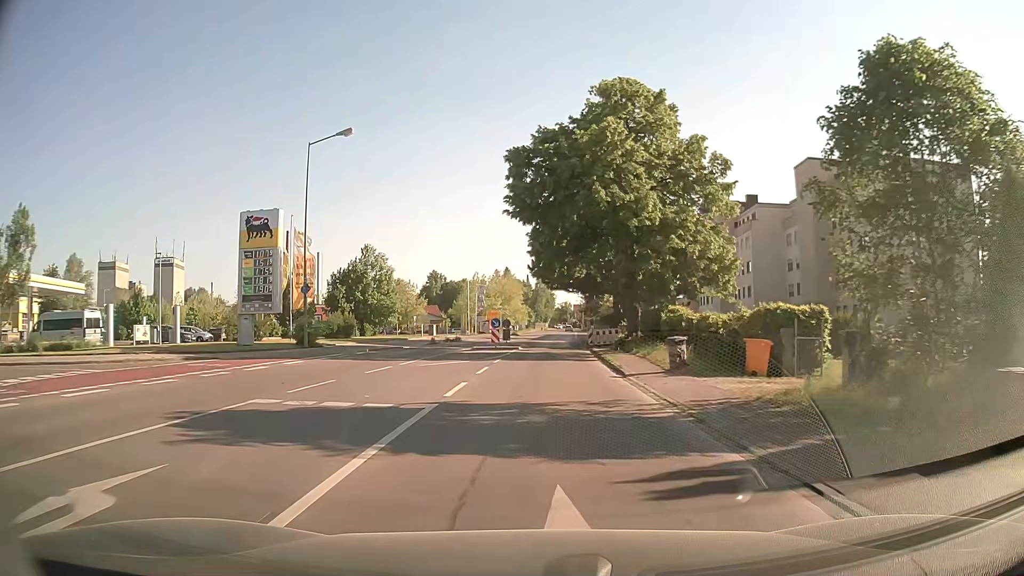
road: secondary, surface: asphalt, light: Day
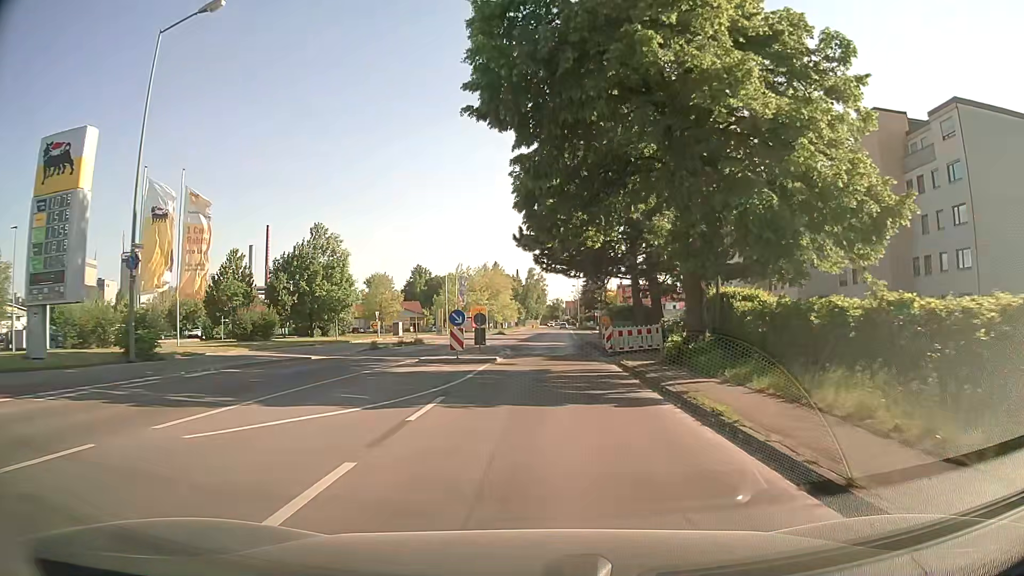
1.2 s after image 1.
(+0.1, +15.5) m; +1°
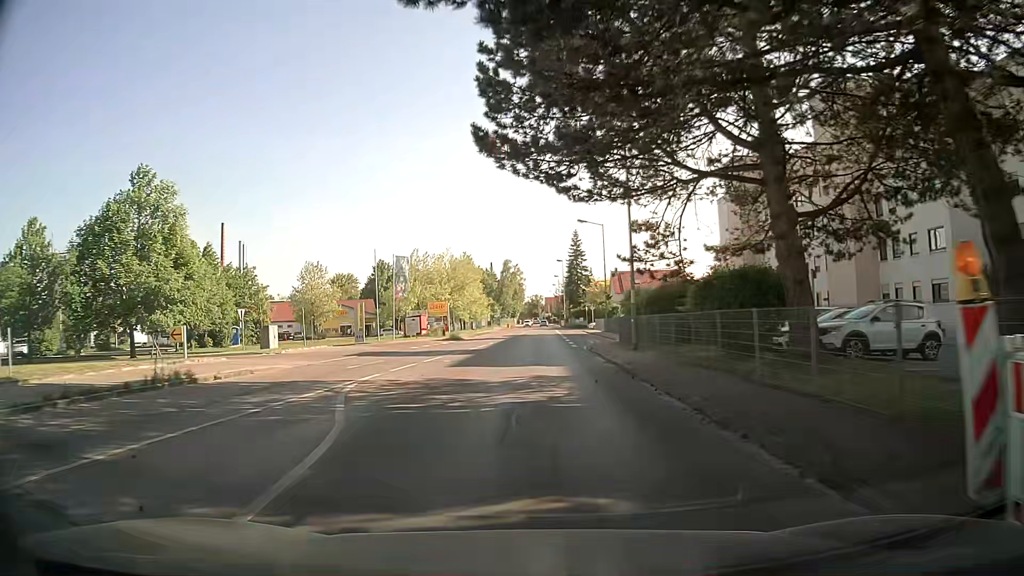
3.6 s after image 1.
(+0.8, +27.5) m; +2°
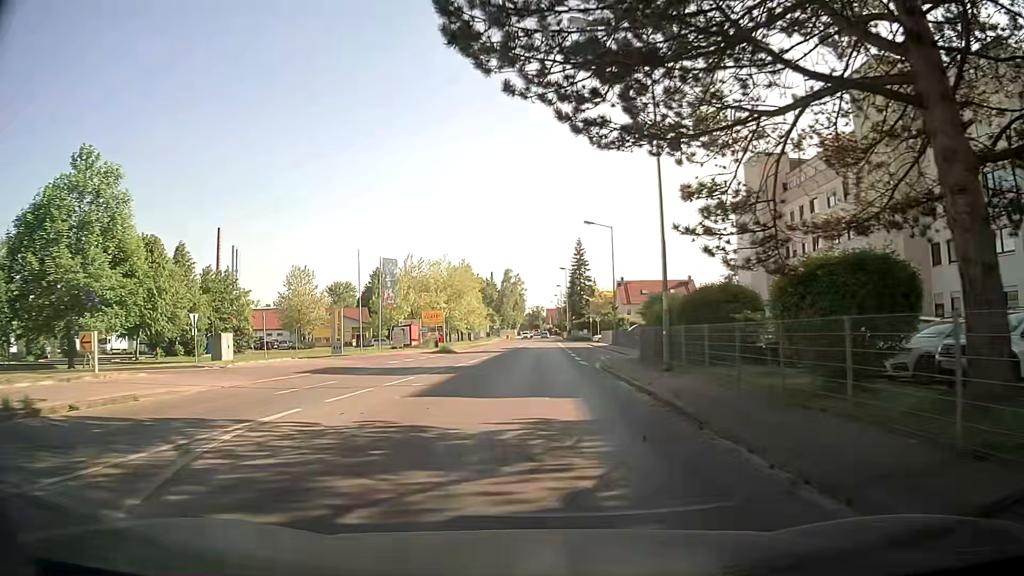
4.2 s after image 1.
(0.0, +6.2) m; -1°
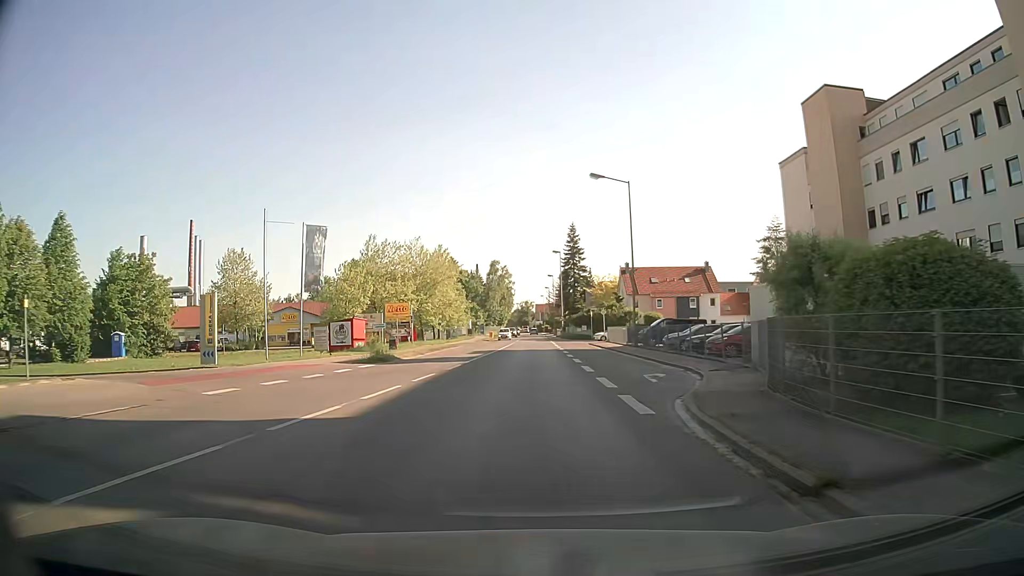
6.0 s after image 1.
(+0.4, +17.7) m; +2°
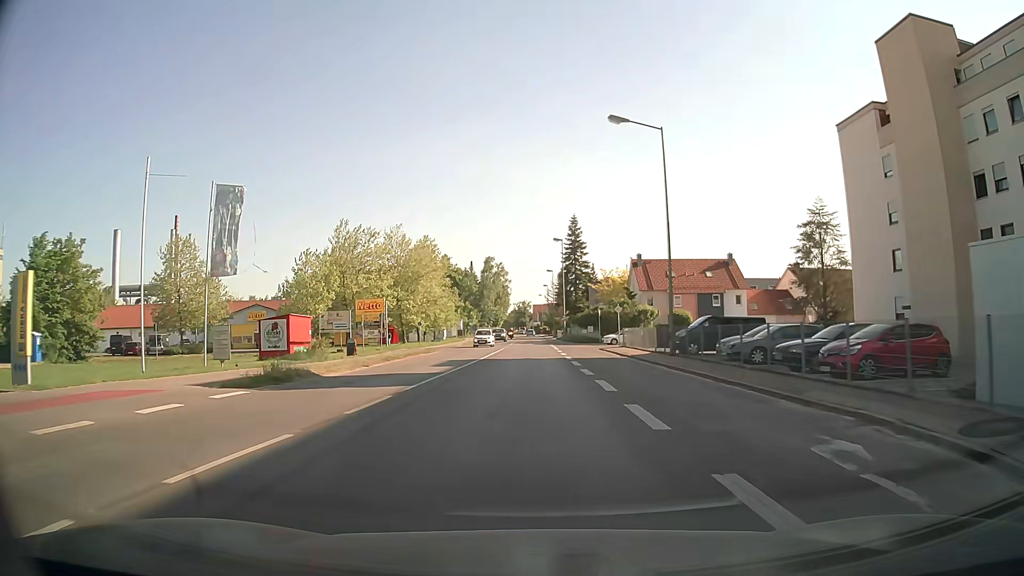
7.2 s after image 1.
(-0.1, +12.5) m; 0°
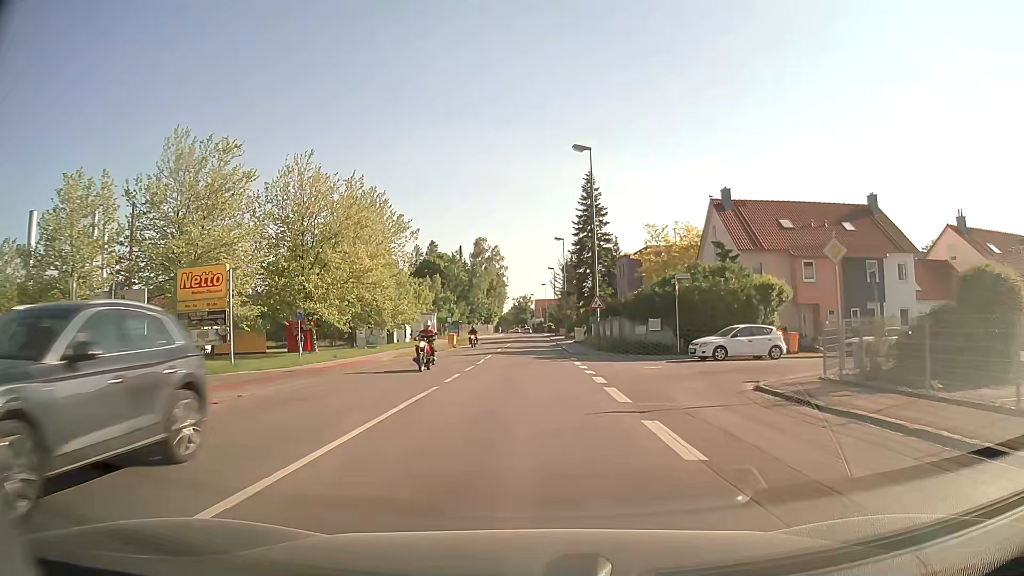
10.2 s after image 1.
(-0.1, +36.2) m; 0°
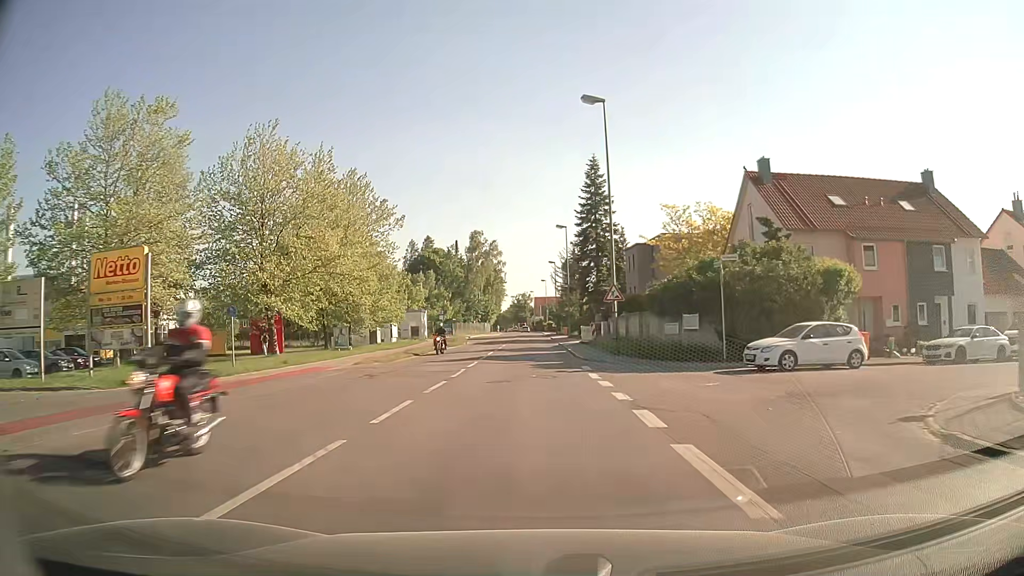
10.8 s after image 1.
(0.0, +7.7) m; 0°
(0, +10) (0, +20) (0, +30) (0, +40) (0, +50) (0, +60) (0, +70) (0, +80) (0, +90) (0, +100) m
